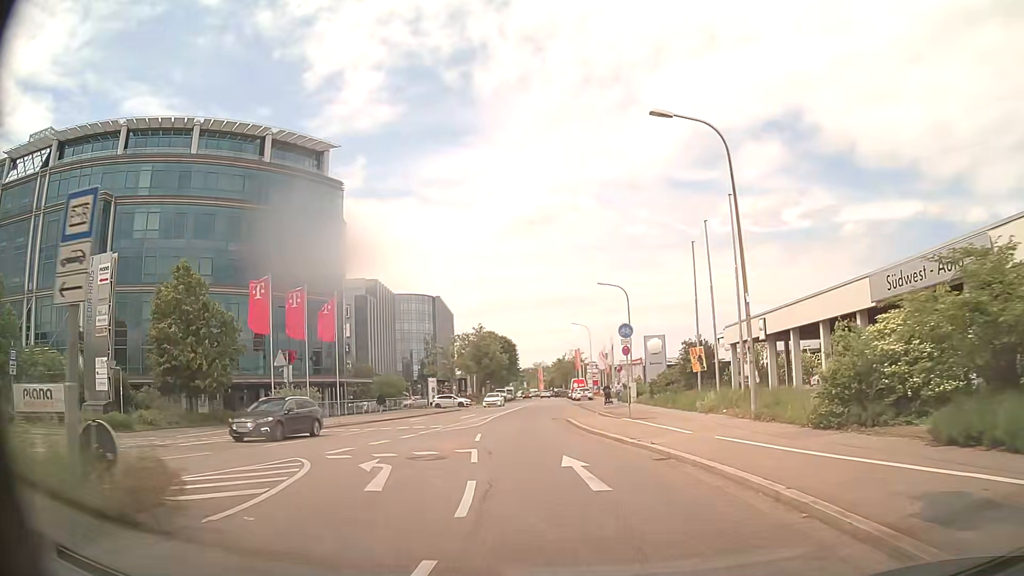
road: tertiary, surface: asphalt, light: Day
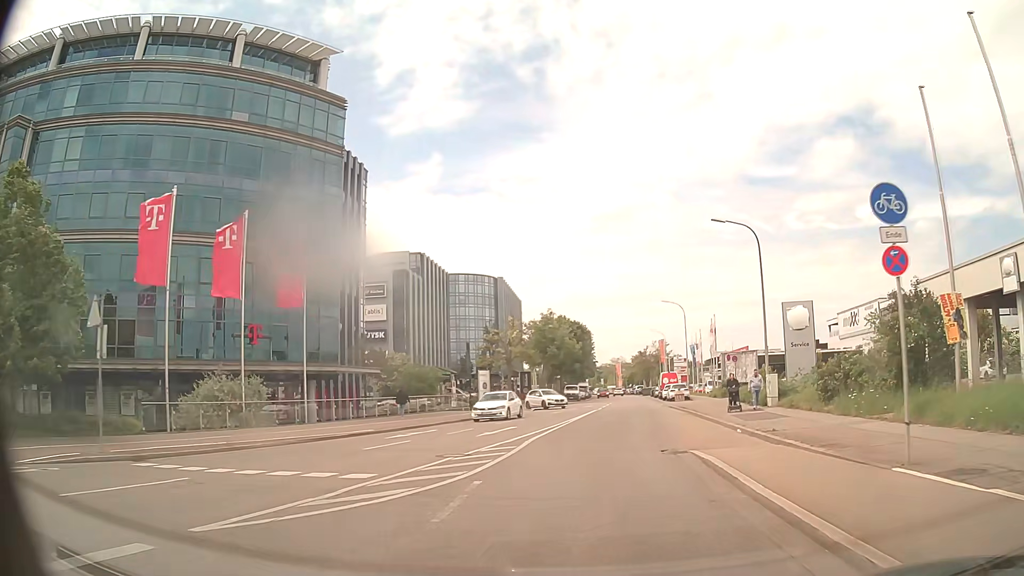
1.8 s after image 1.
(-1.2, +18.2) m; -7°
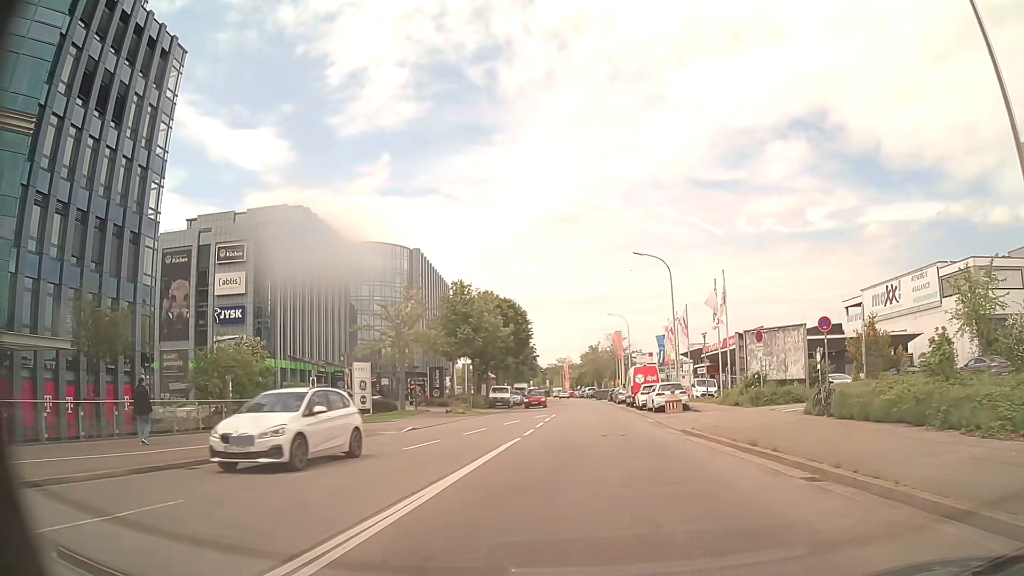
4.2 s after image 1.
(+1.1, +23.6) m; +5°
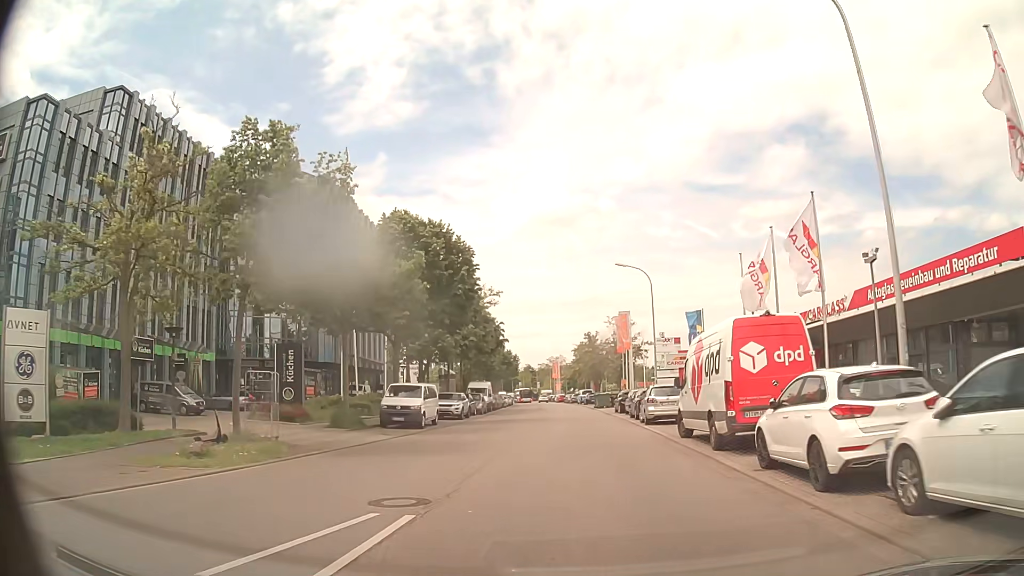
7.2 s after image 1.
(+0.3, +30.1) m; +1°
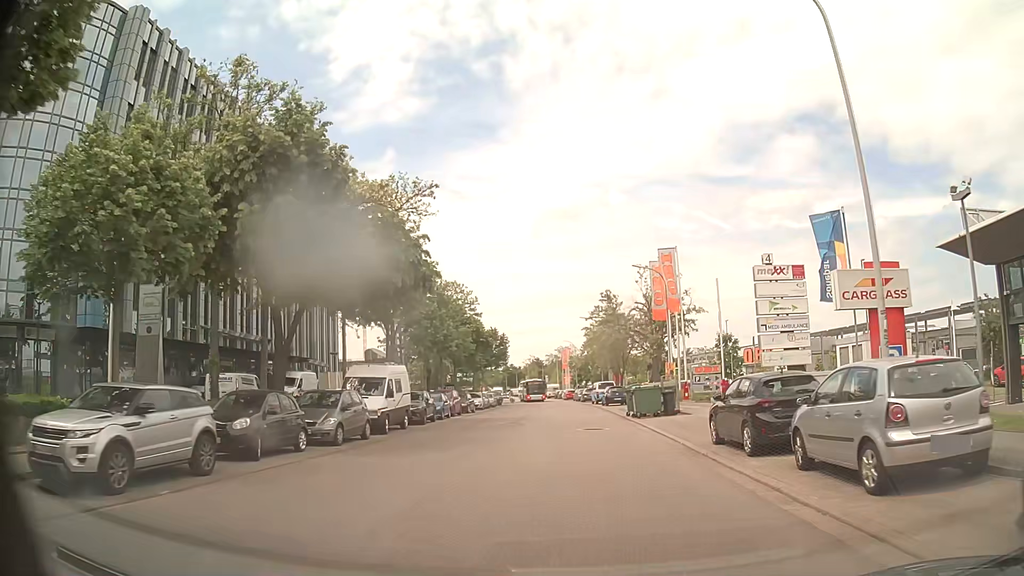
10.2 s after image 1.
(-0.3, +31.2) m; 0°
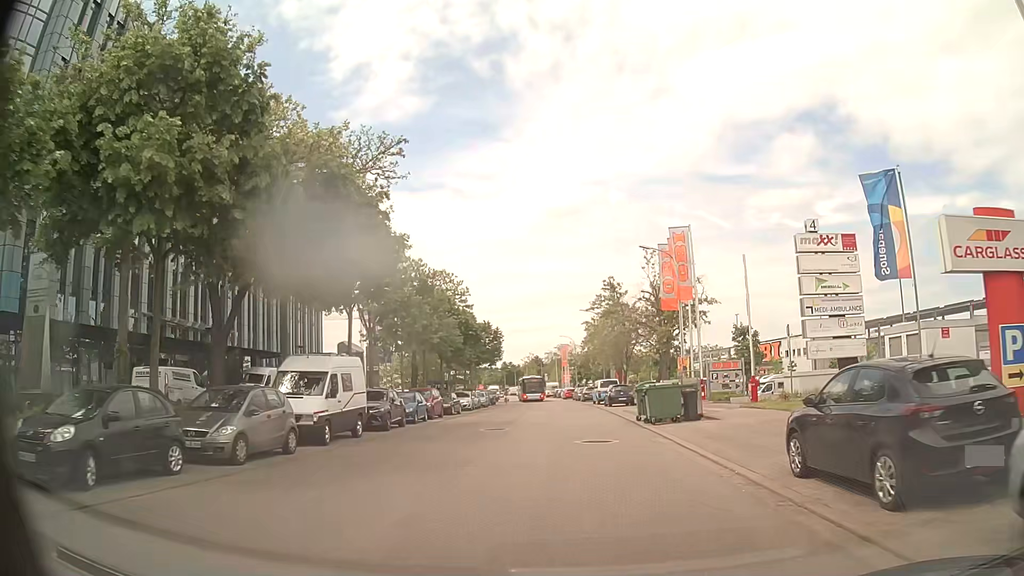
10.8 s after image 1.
(-0.1, +5.7) m; -1°
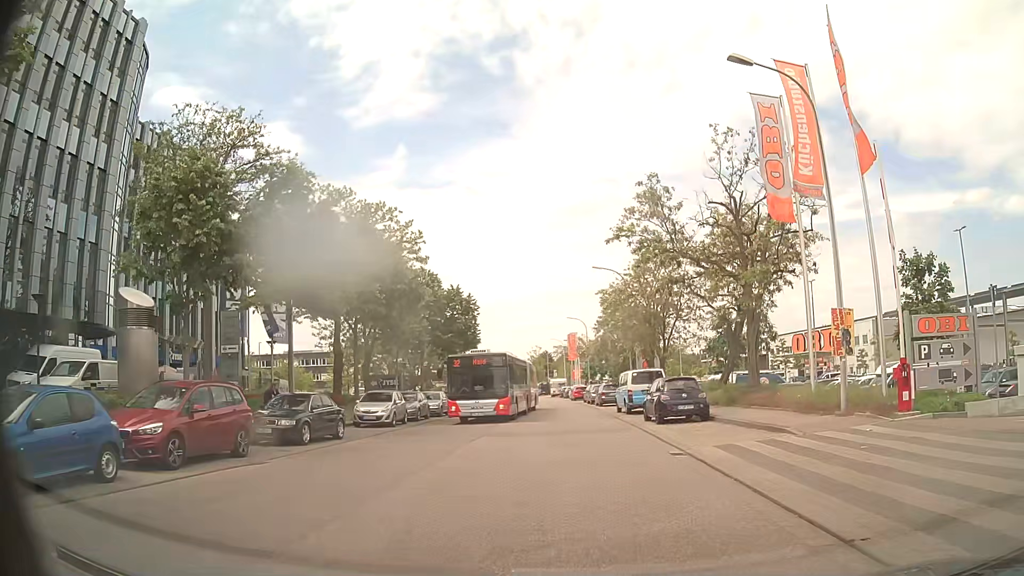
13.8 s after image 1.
(0.0, +22.8) m; 0°
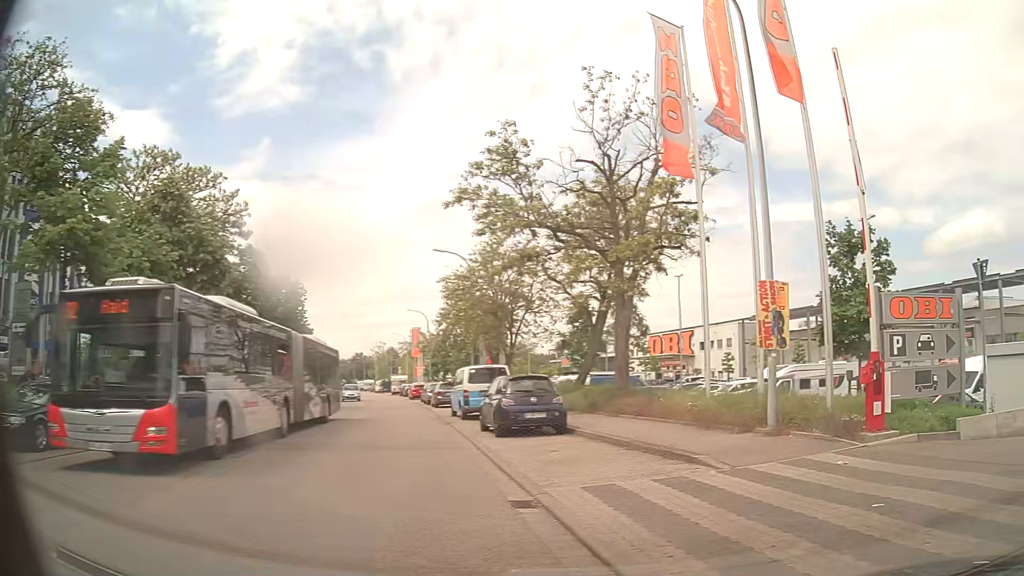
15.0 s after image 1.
(+0.2, +5.1) m; +13°
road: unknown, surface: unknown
